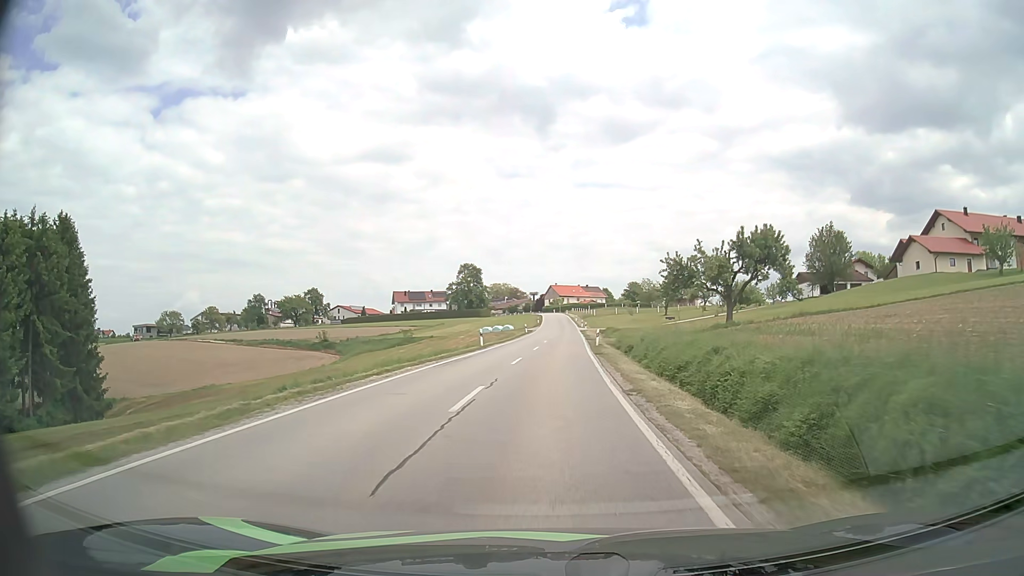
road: secondary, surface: asphalt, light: Day
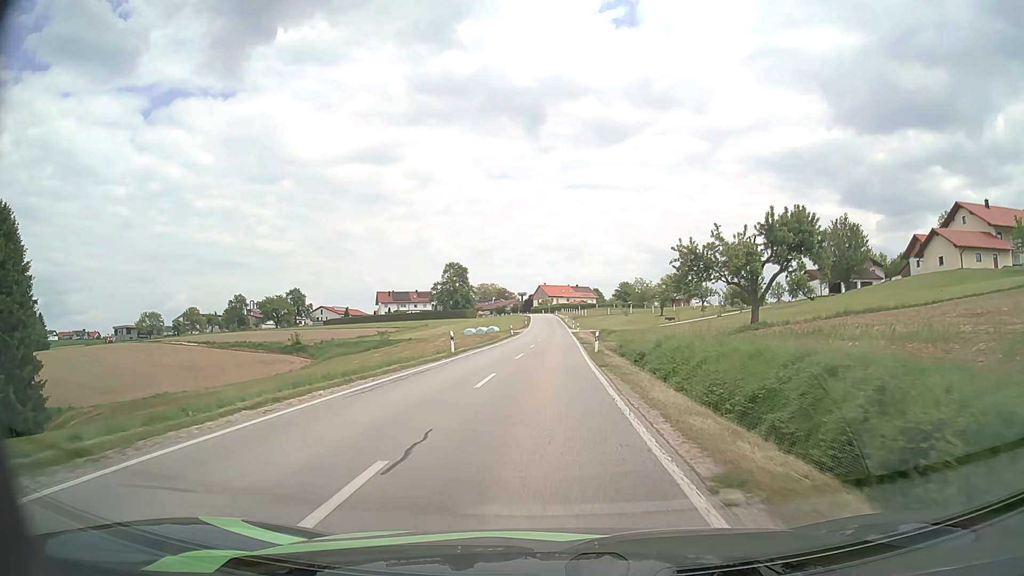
(+0.1, +8.0) m; +1°
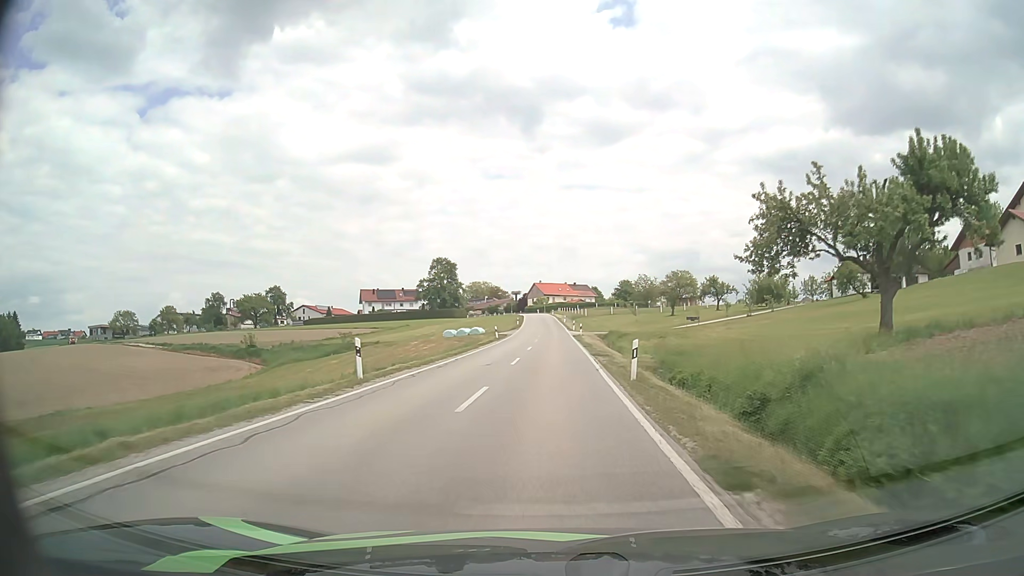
(+0.1, +15.7) m; 0°
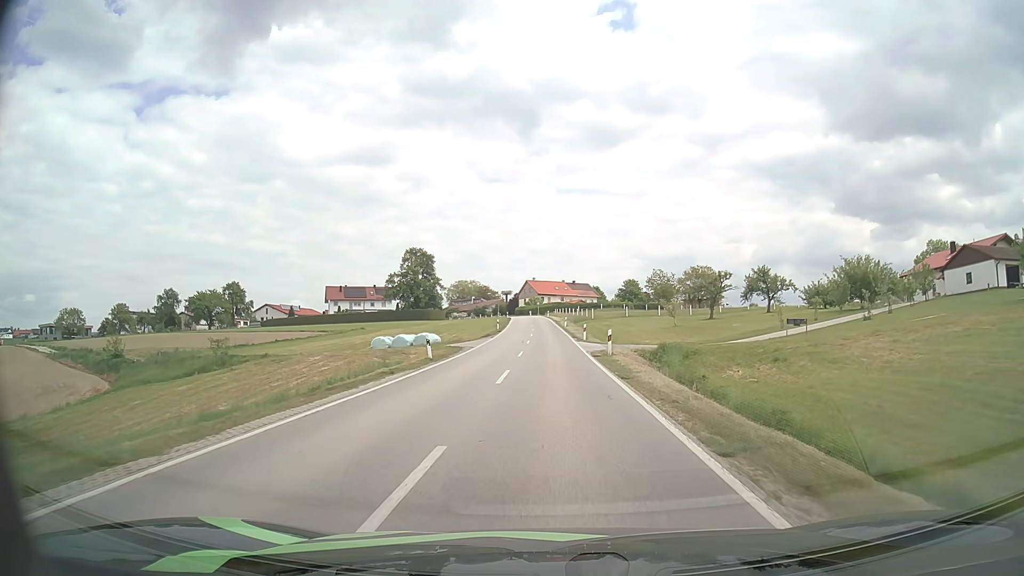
(+0.1, +30.6) m; 0°
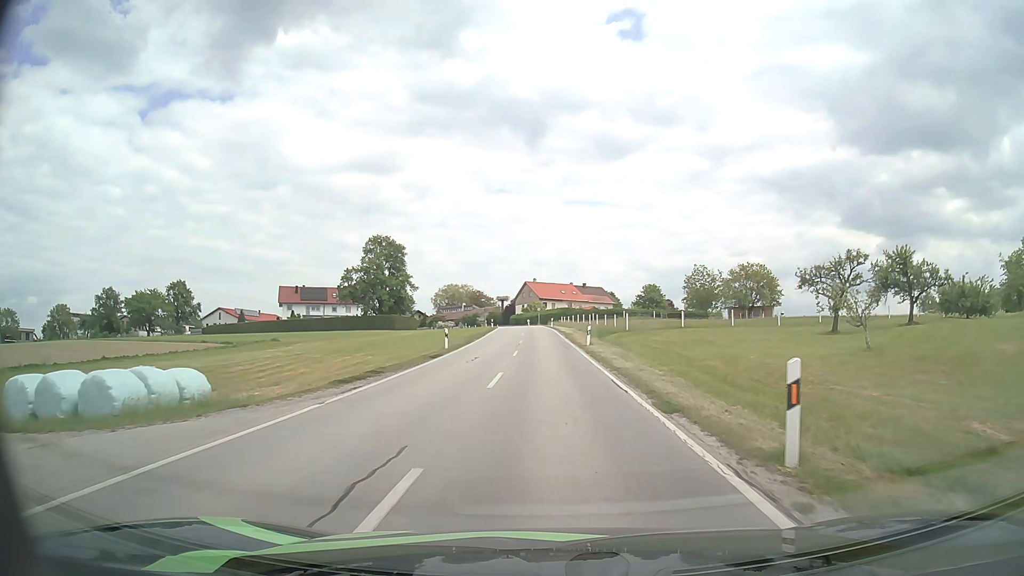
(+0.1, +36.8) m; 0°
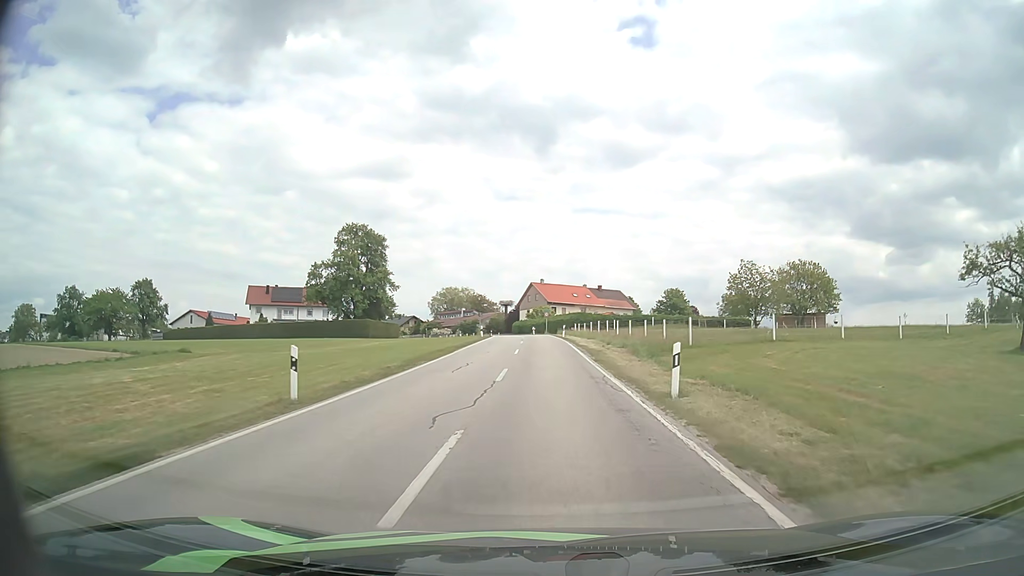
(-0.1, +21.3) m; -1°
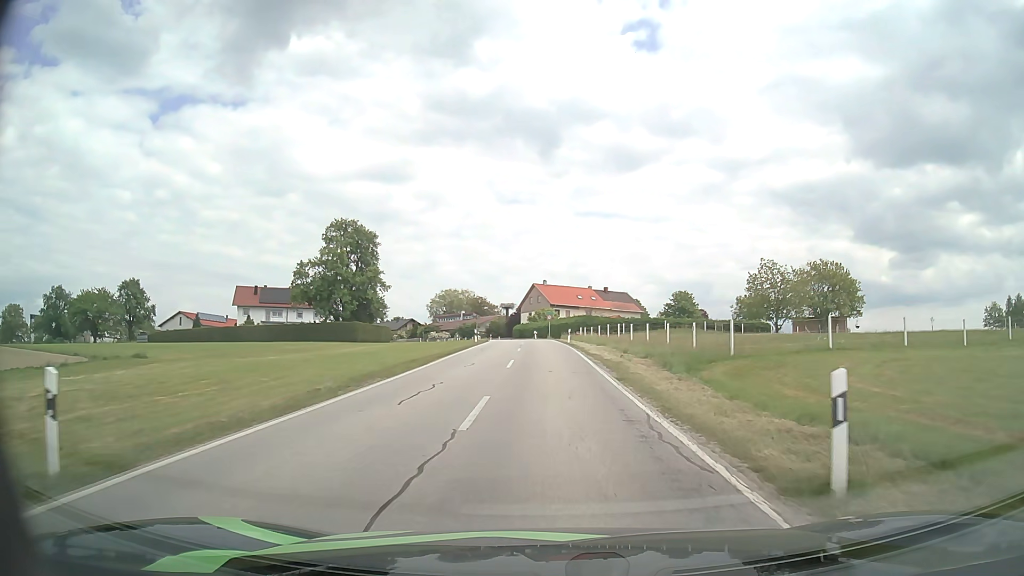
(0.0, +7.1) m; 0°
